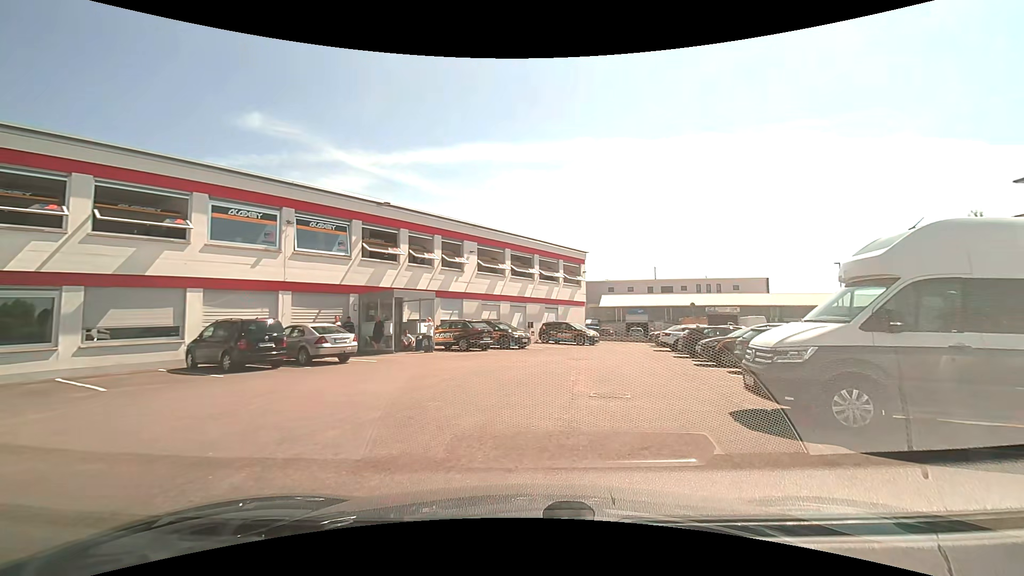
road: unclassified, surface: asphalt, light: Day
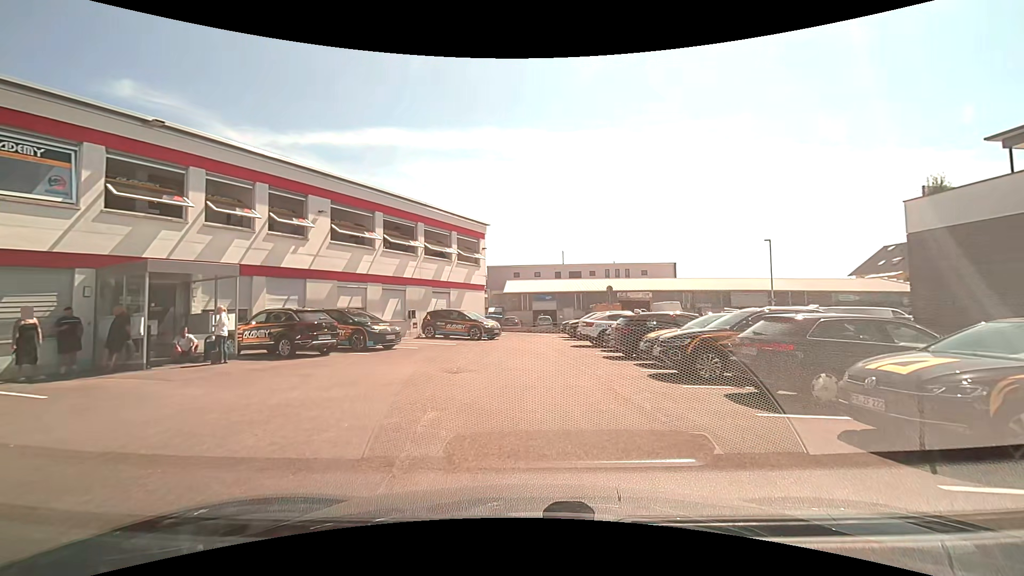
(+0.9, +8.3) m; +10°
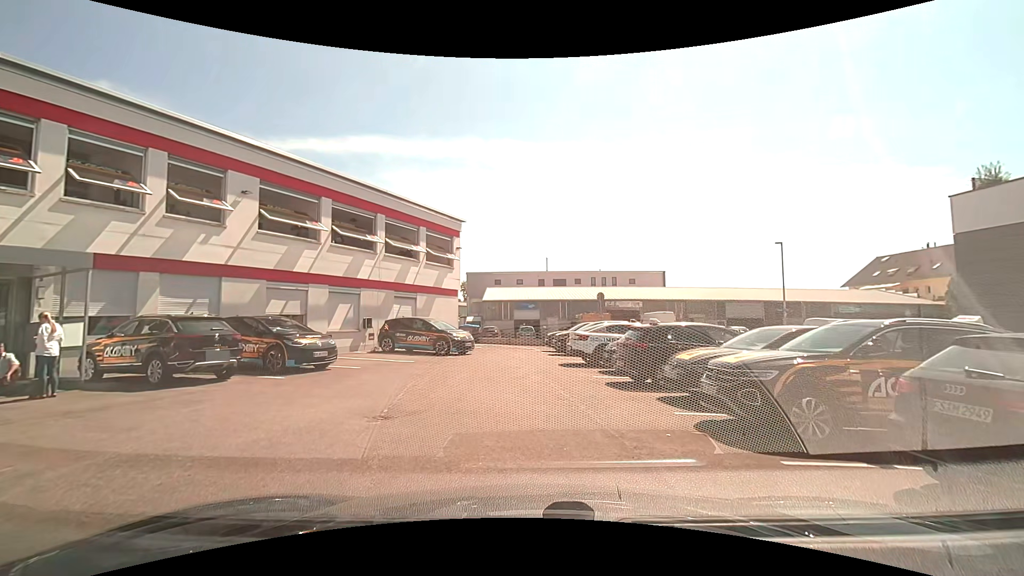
(0.0, +4.3) m; +1°
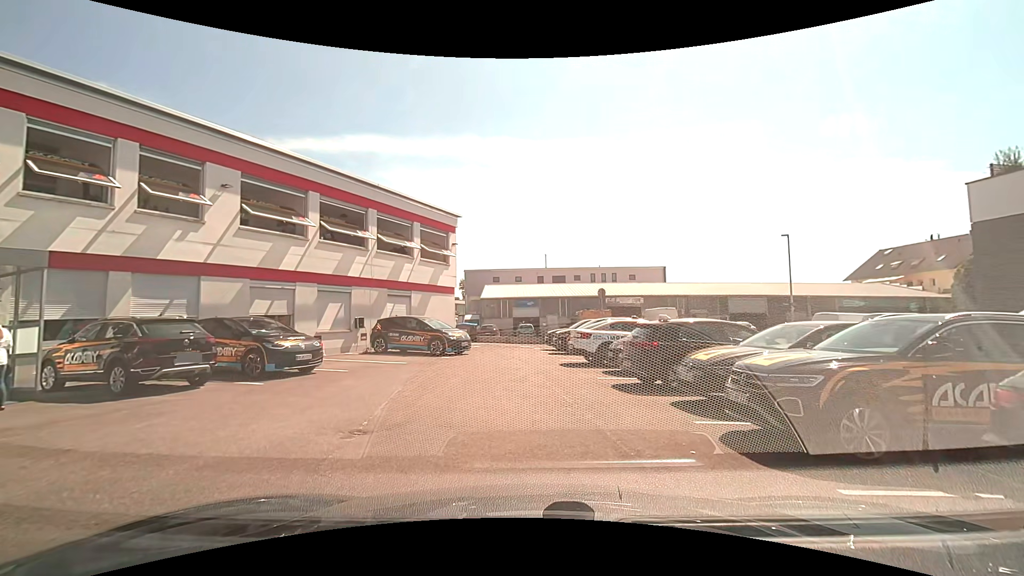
(0.0, +0.9) m; +2°
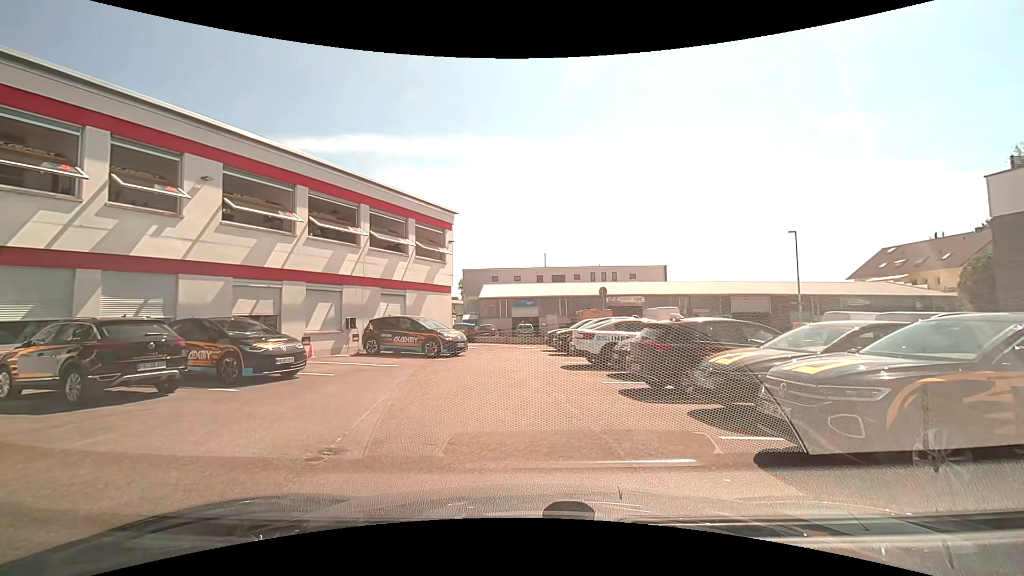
(0.0, +0.9) m; -2°
